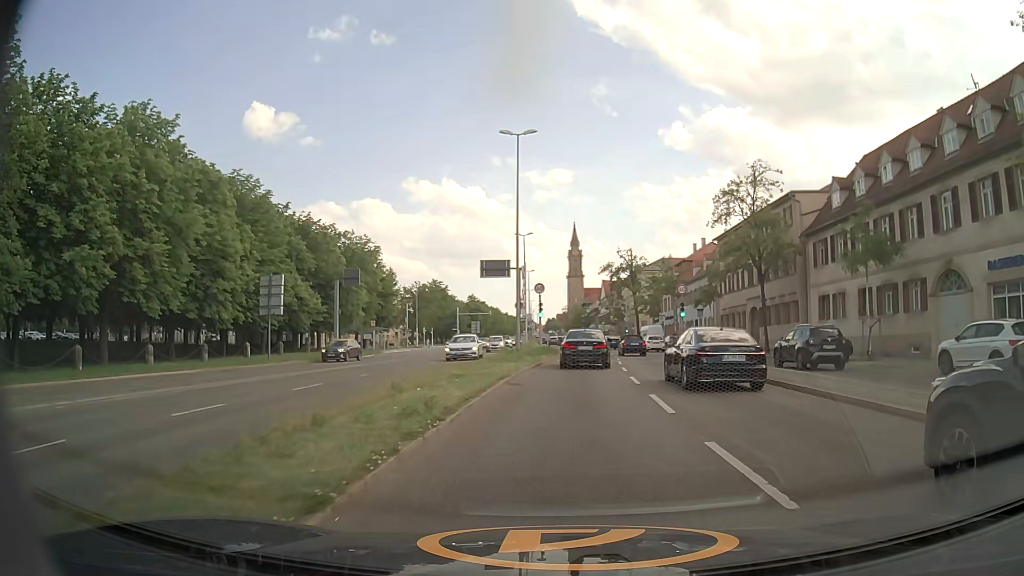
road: primary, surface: asphalt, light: Day
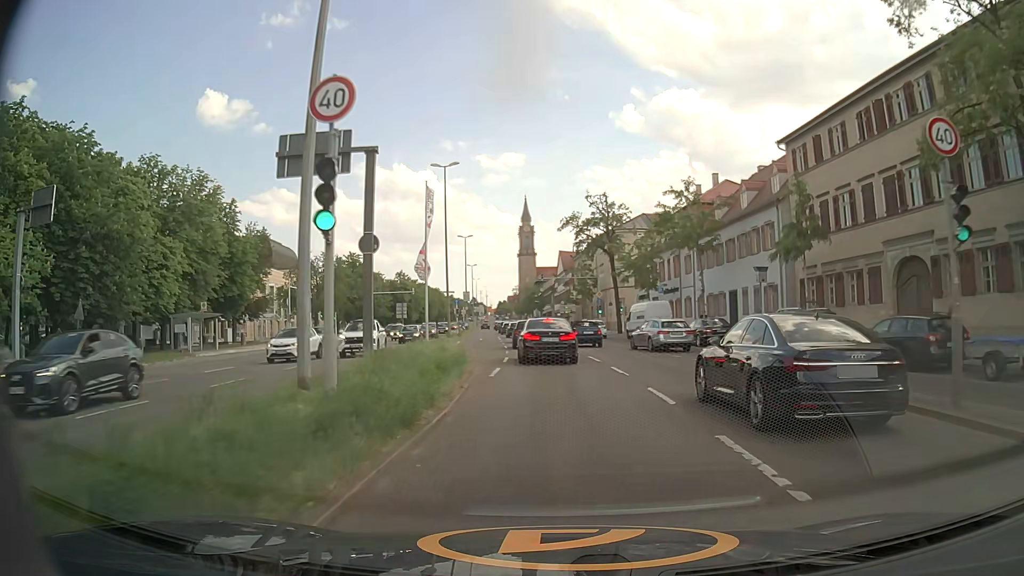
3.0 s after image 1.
(+1.2, +30.9) m; +4°
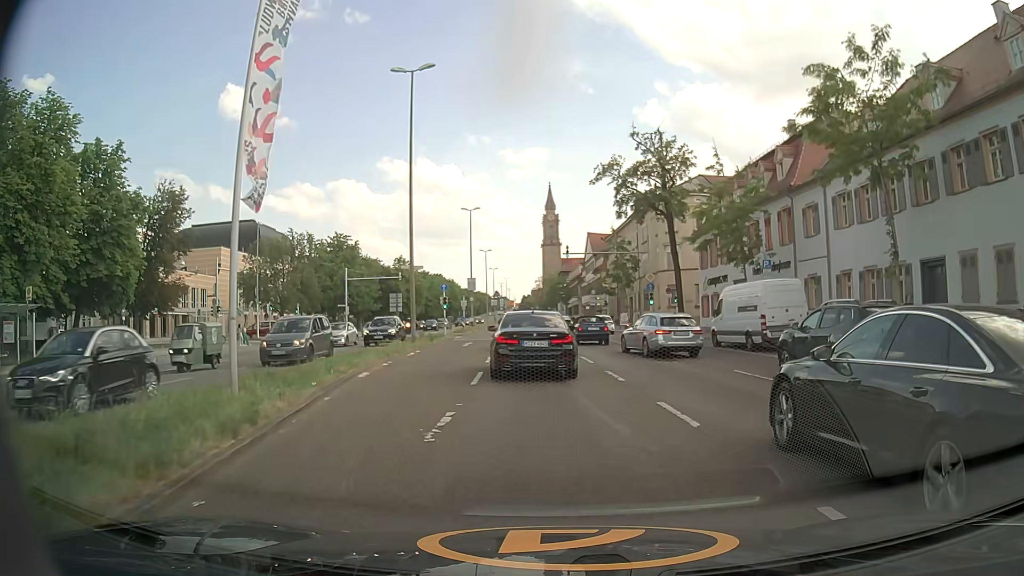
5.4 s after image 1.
(-0.3, +21.1) m; -2°
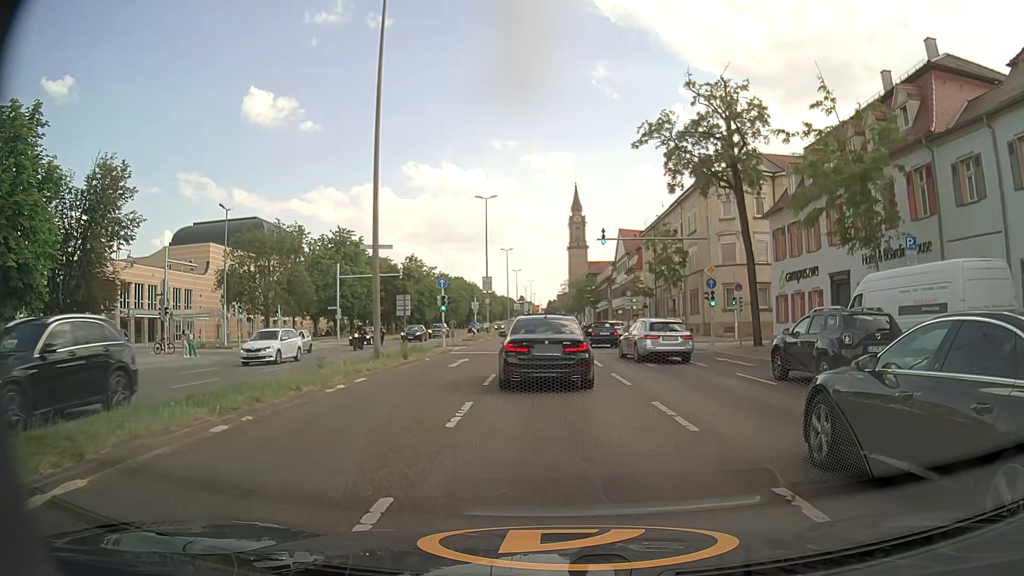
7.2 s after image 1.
(-0.3, +11.2) m; -1°
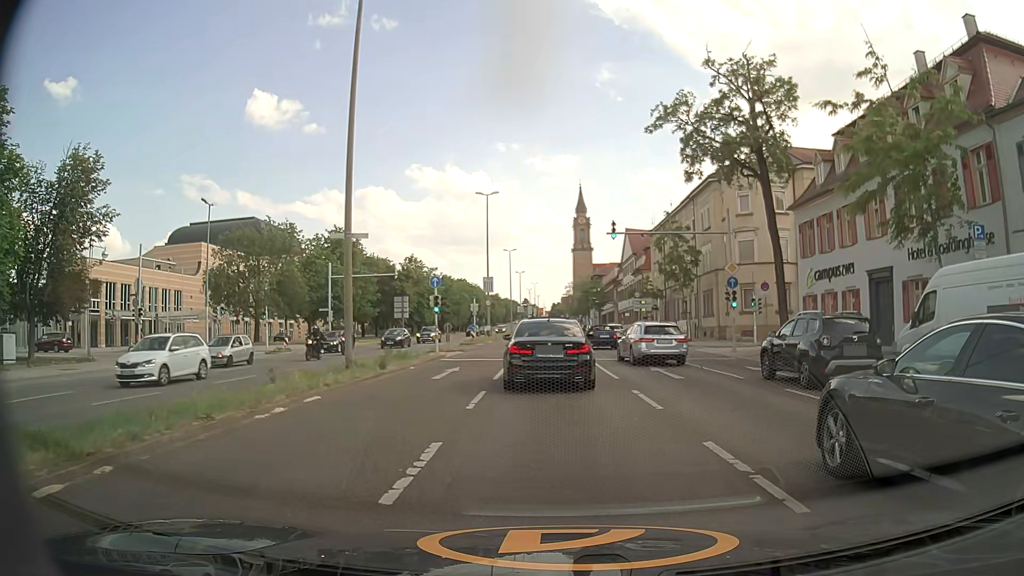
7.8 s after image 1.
(-0.1, +3.6) m; -1°
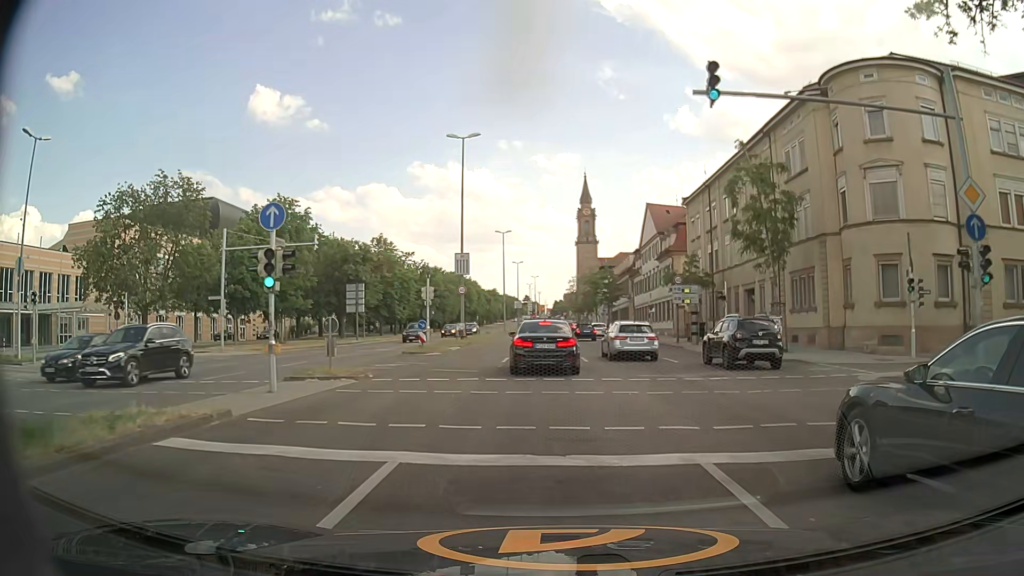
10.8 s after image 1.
(0.0, +20.7) m; 0°
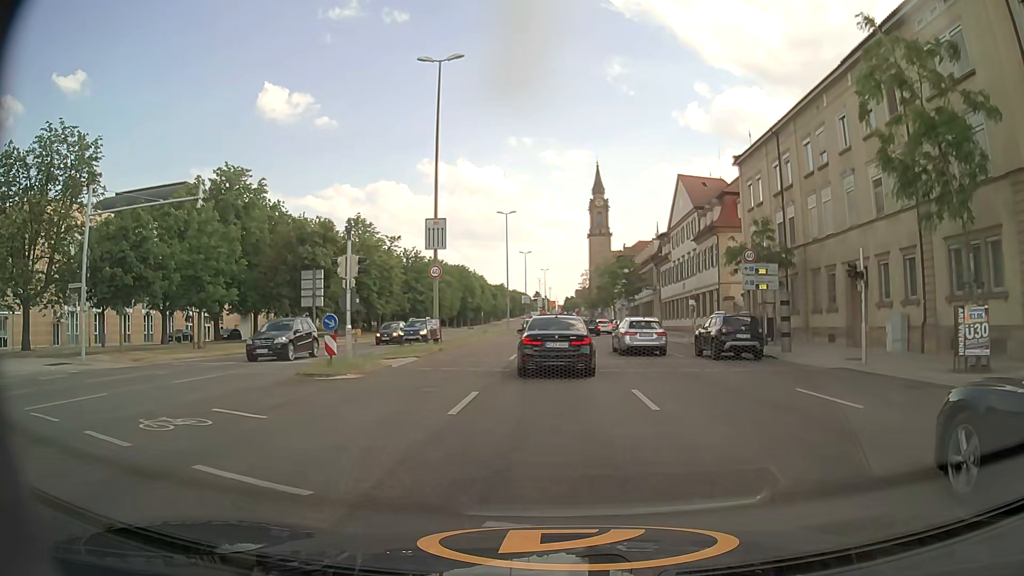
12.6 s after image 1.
(-0.2, +14.4) m; -1°
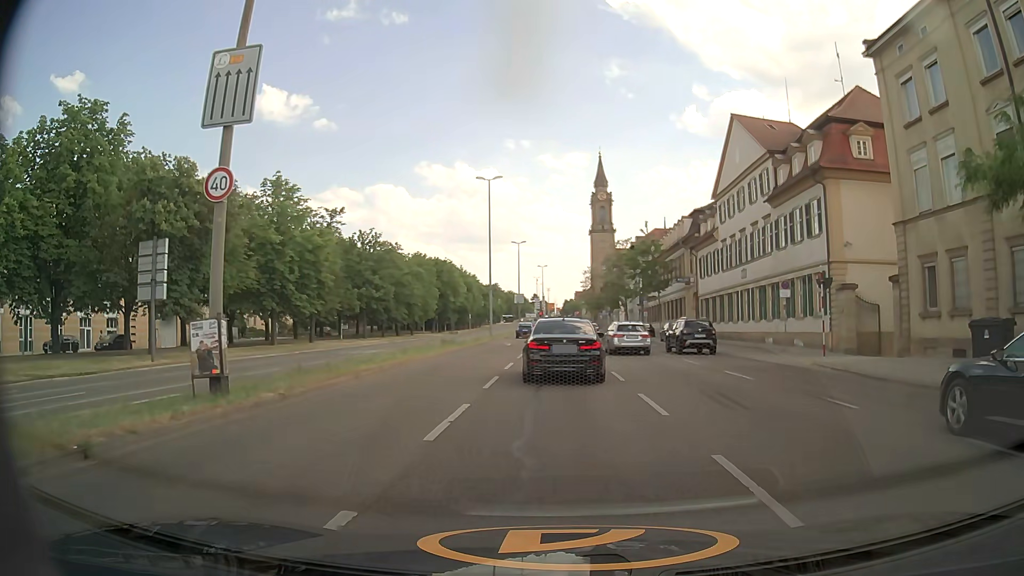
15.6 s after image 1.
(-0.1, +21.4) m; 0°
